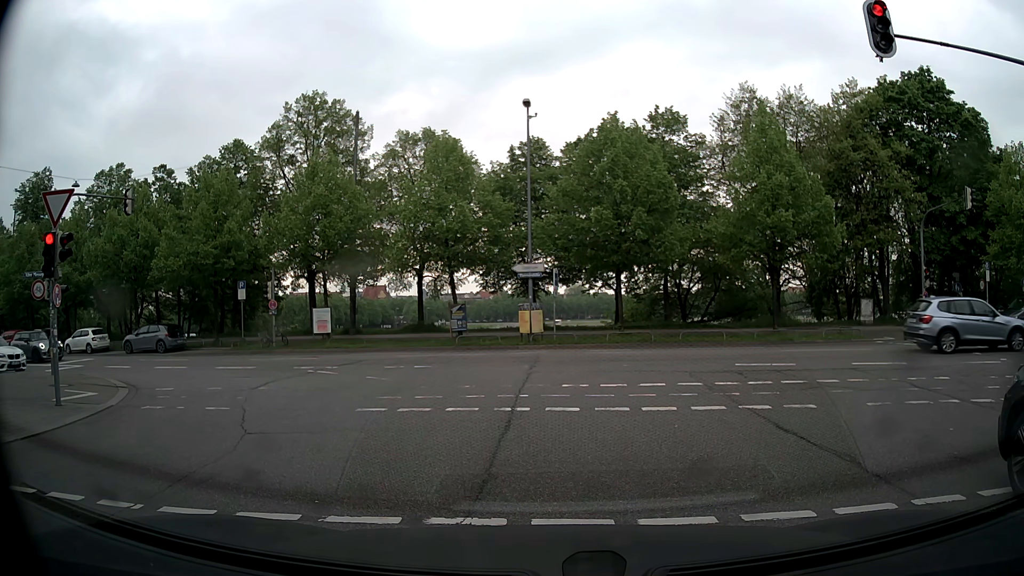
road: tertiary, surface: asphalt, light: Day
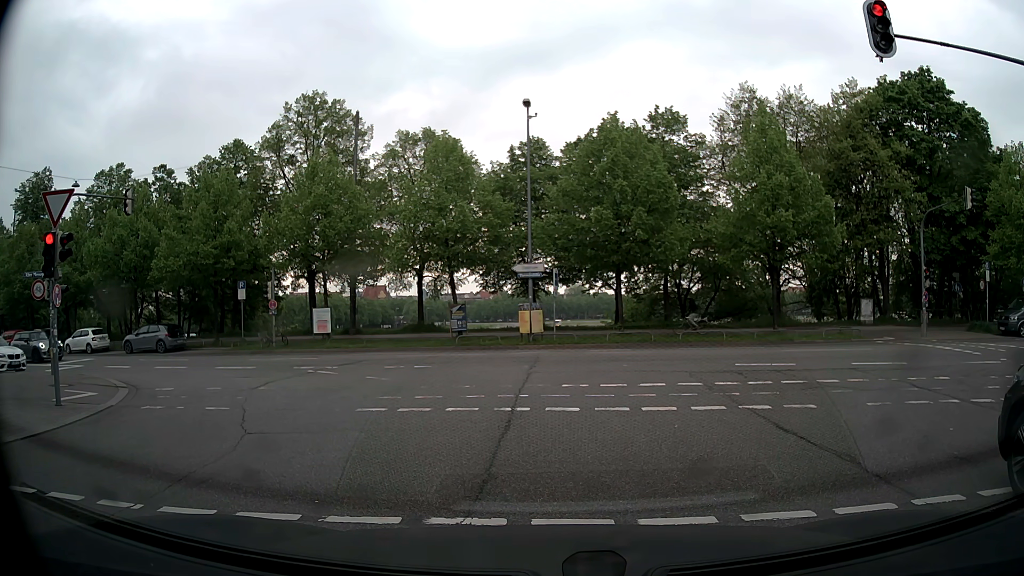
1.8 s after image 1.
(0.0, 0.0) m; 0°
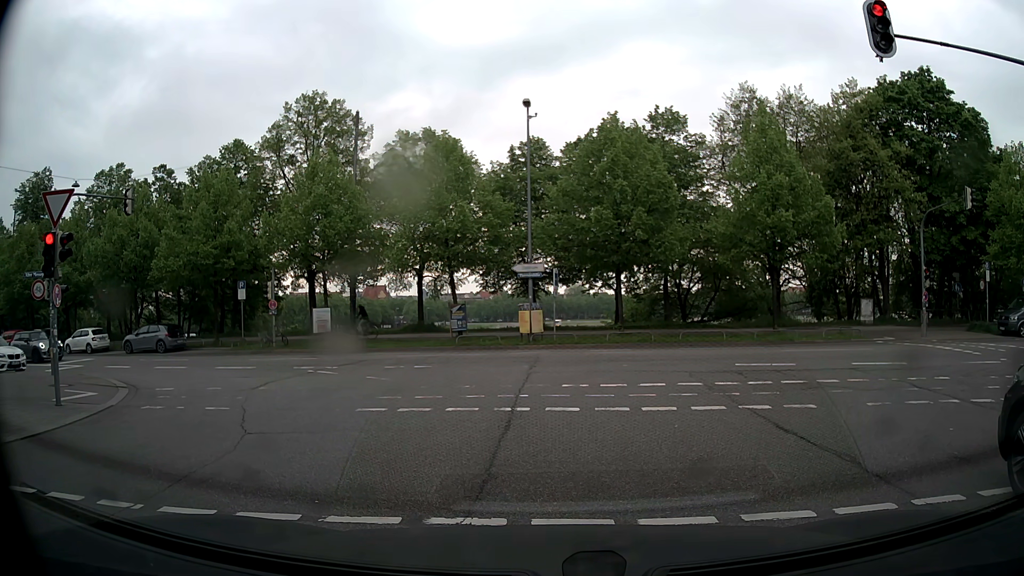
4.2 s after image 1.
(0.0, 0.0) m; 0°
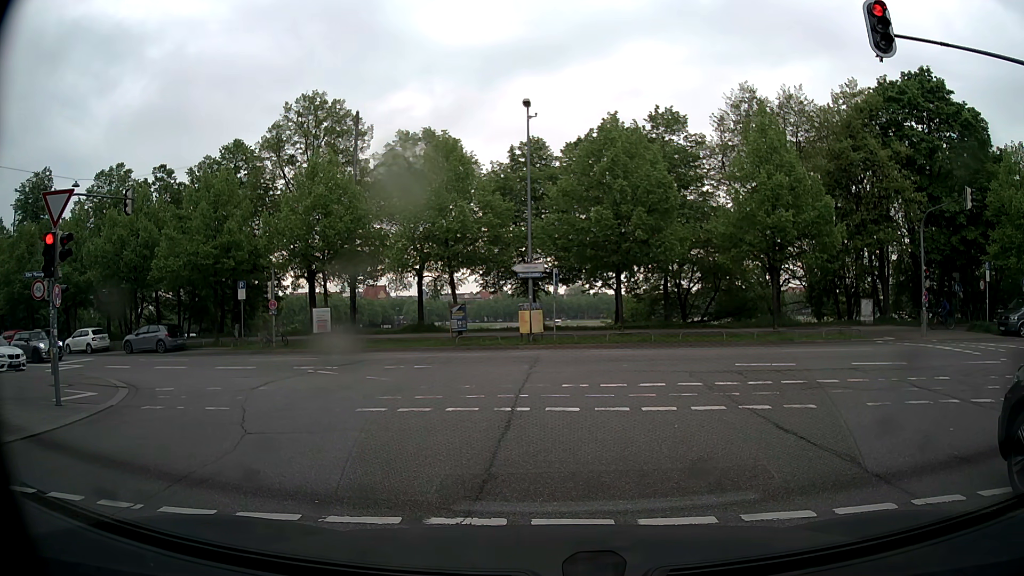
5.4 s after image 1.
(0.0, 0.0) m; 0°
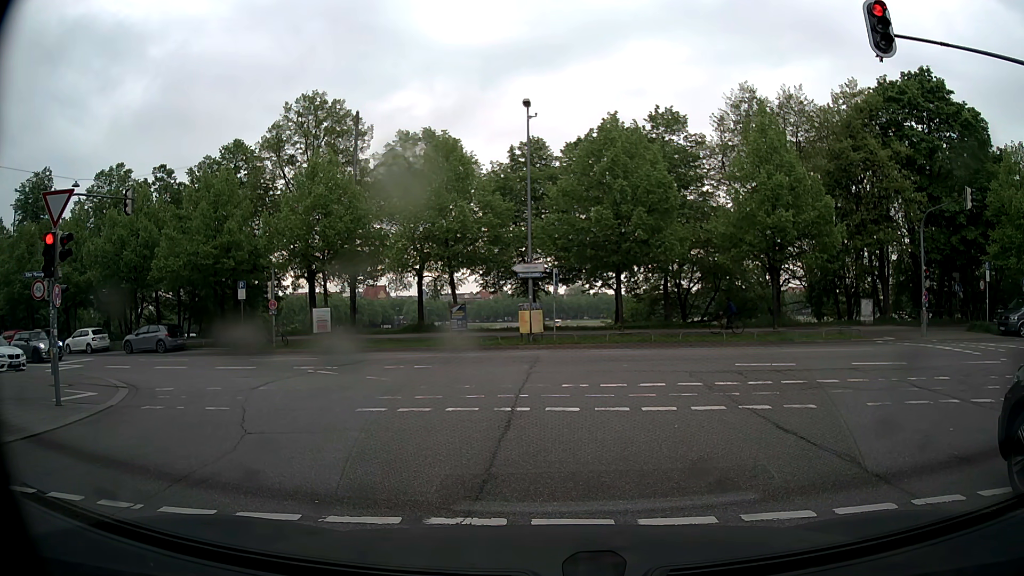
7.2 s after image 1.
(0.0, 0.0) m; 0°
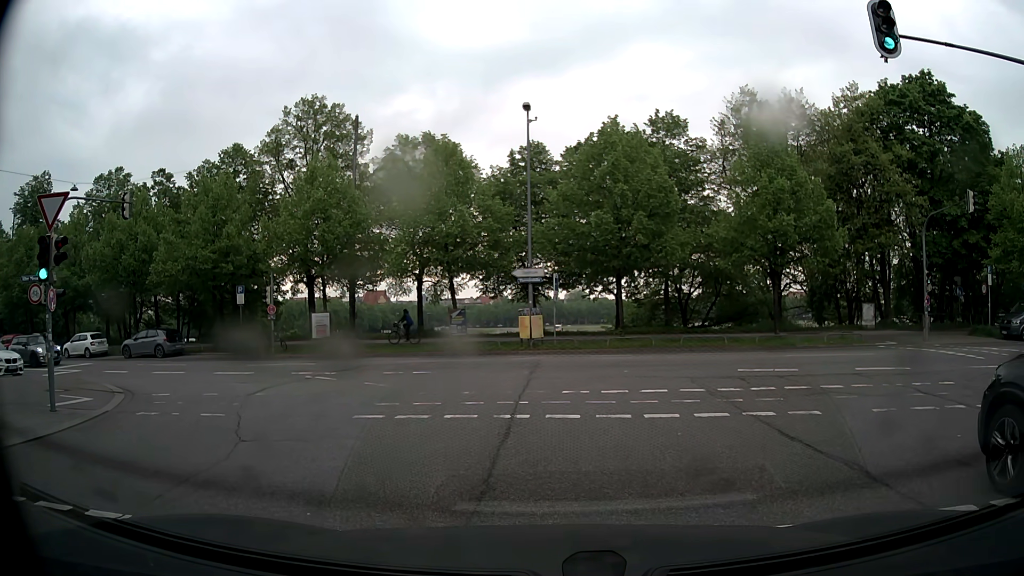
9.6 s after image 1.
(0.0, +0.2) m; 0°
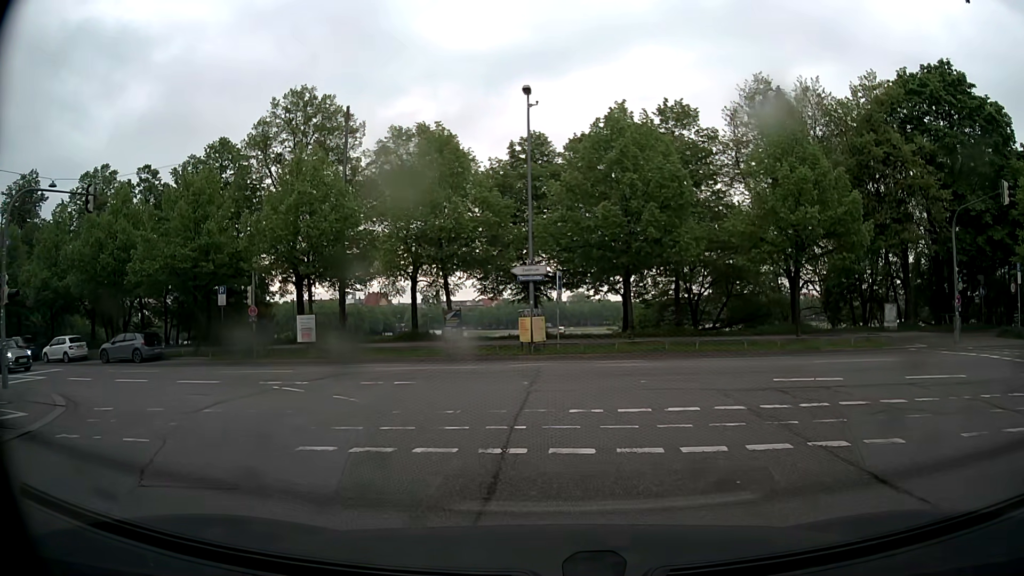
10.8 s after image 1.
(+0.1, +2.7) m; -1°
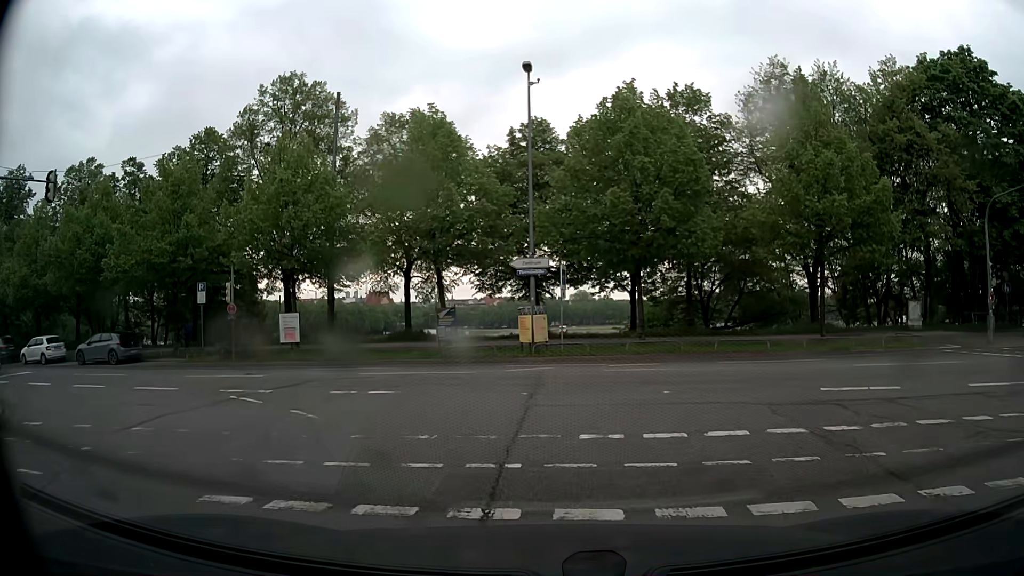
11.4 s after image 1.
(+0.1, +2.5) m; +2°
(-1, +10) (-6, +18) (-15, +23) (-24, +26) (-34, +28) (-44, +30) (-54, +32) (-63, +35) (-73, +38) (-82, +41) m
